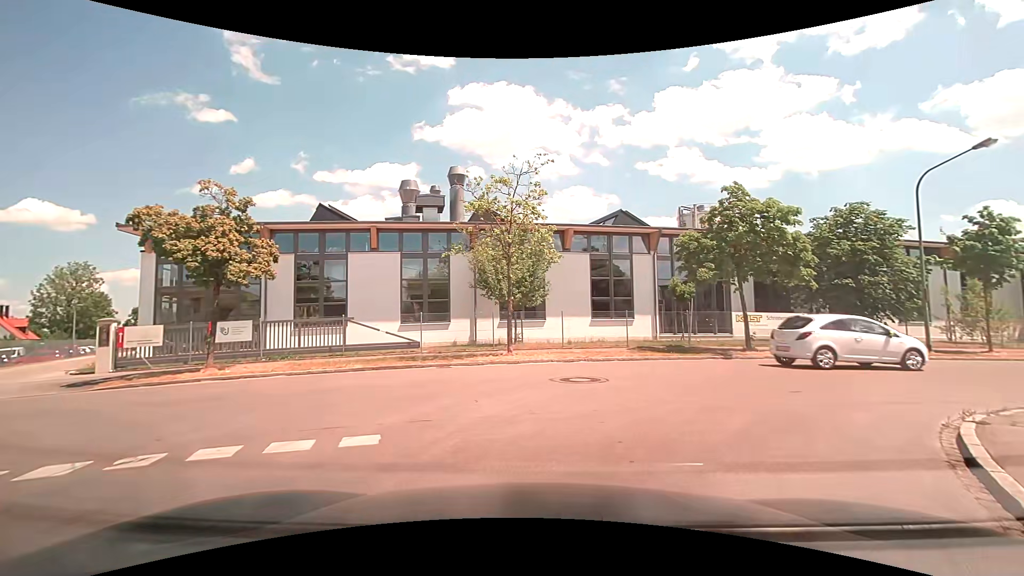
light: Day
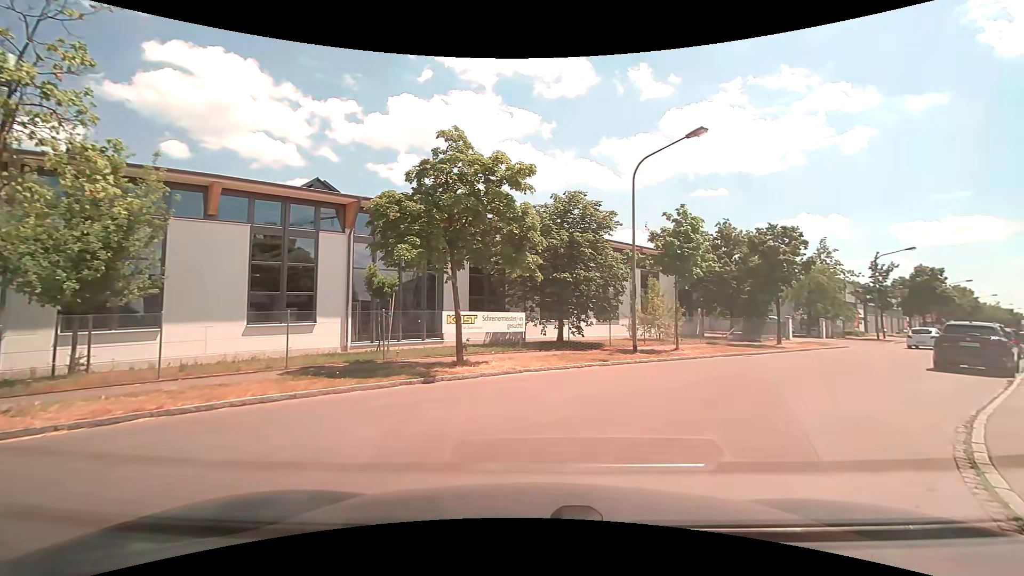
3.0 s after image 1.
(+1.9, +7.4) m; +30°
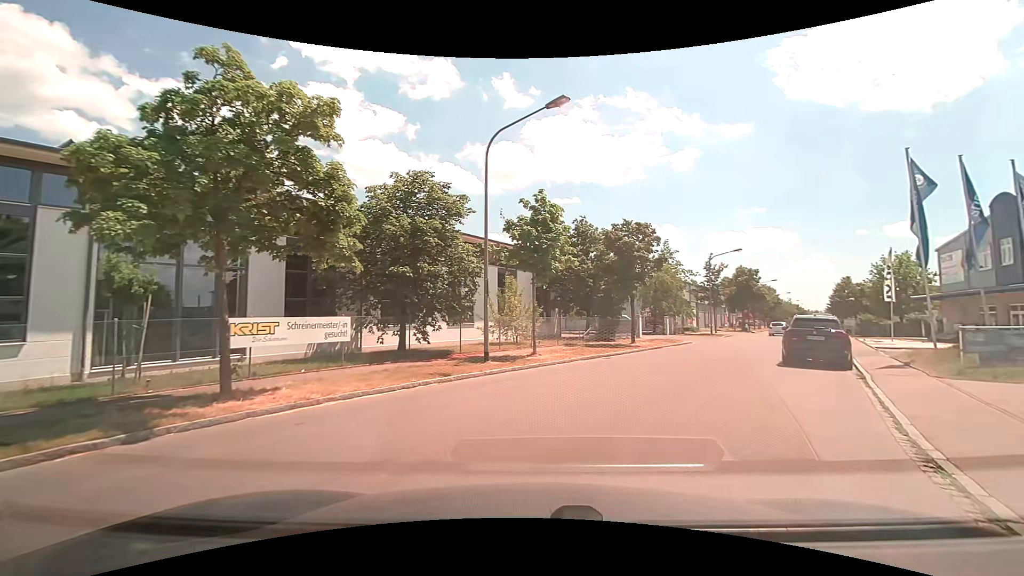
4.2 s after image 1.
(+0.6, +3.9) m; +17°
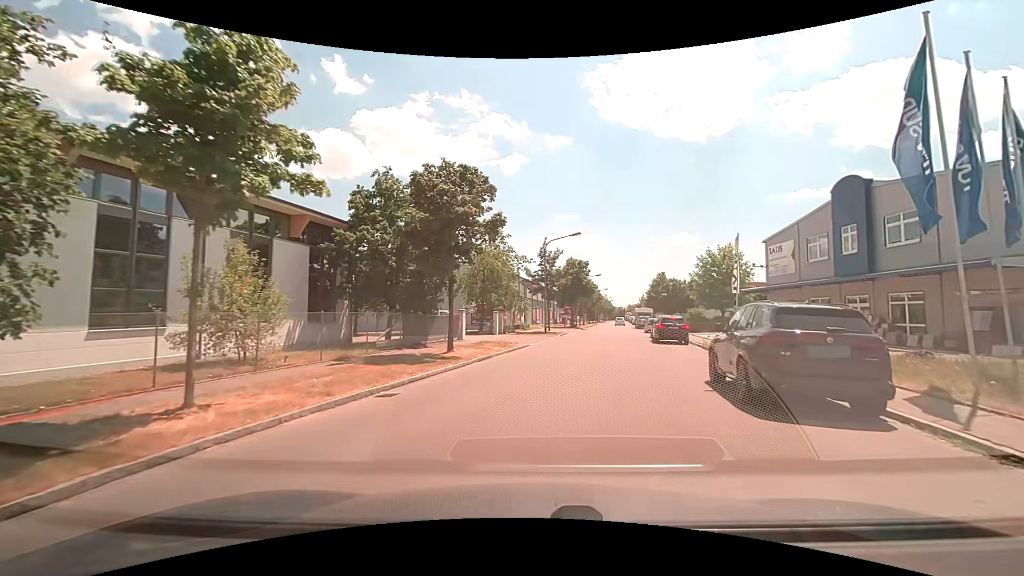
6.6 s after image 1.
(+1.7, +11.4) m; +19°
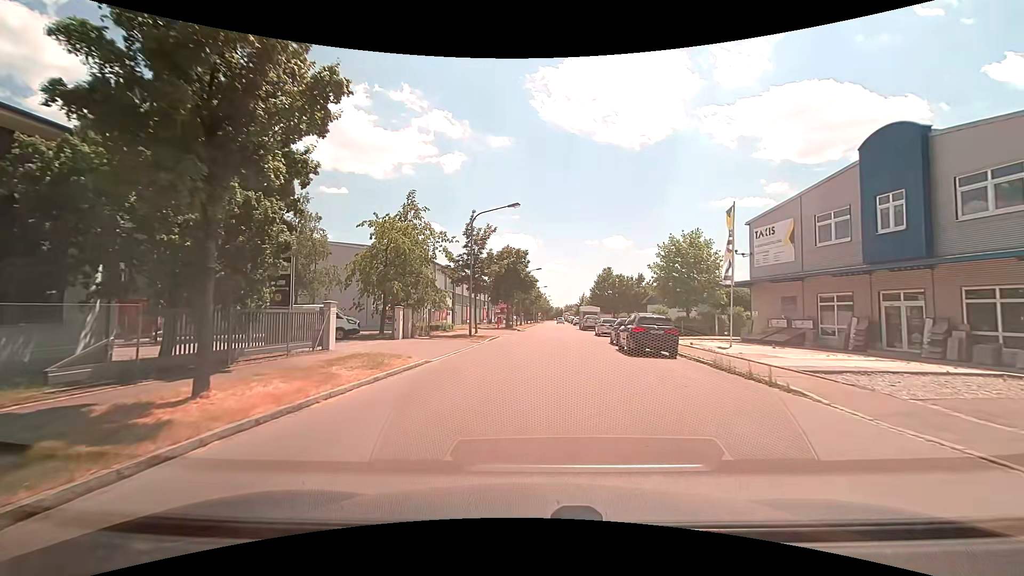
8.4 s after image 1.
(+0.7, +11.0) m; +6°
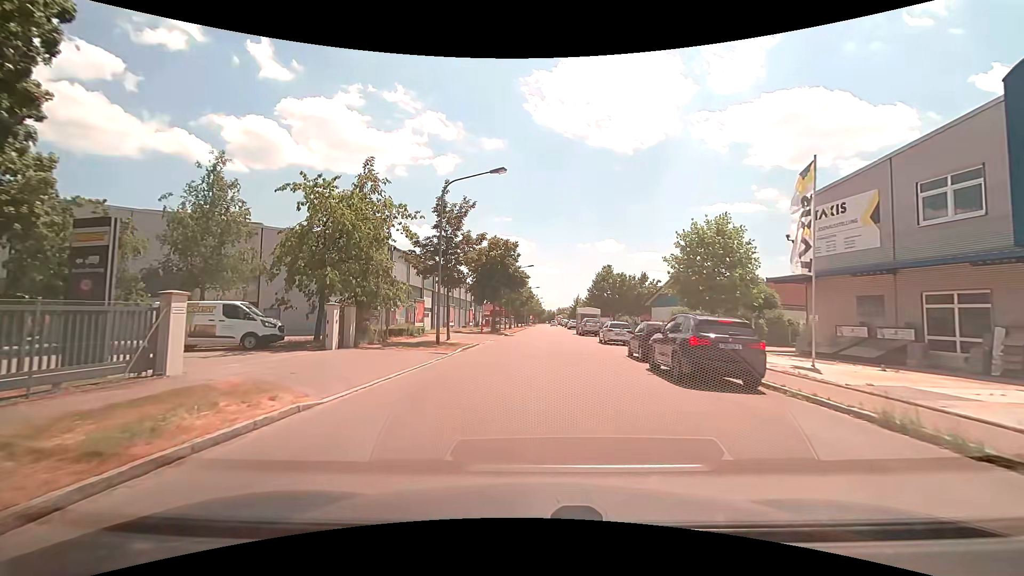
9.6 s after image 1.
(+0.1, +8.0) m; +1°
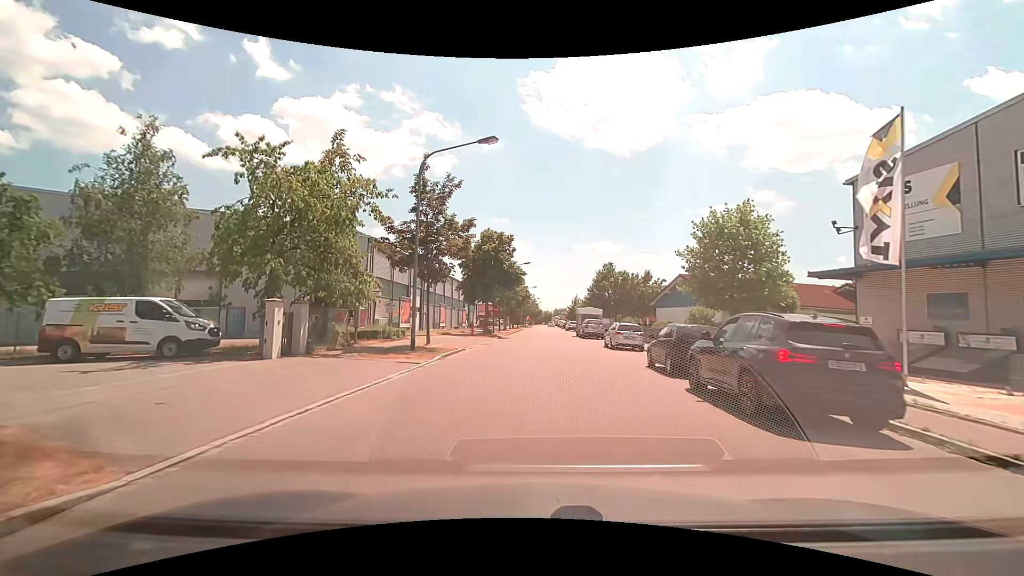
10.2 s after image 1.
(0.0, +4.3) m; +1°
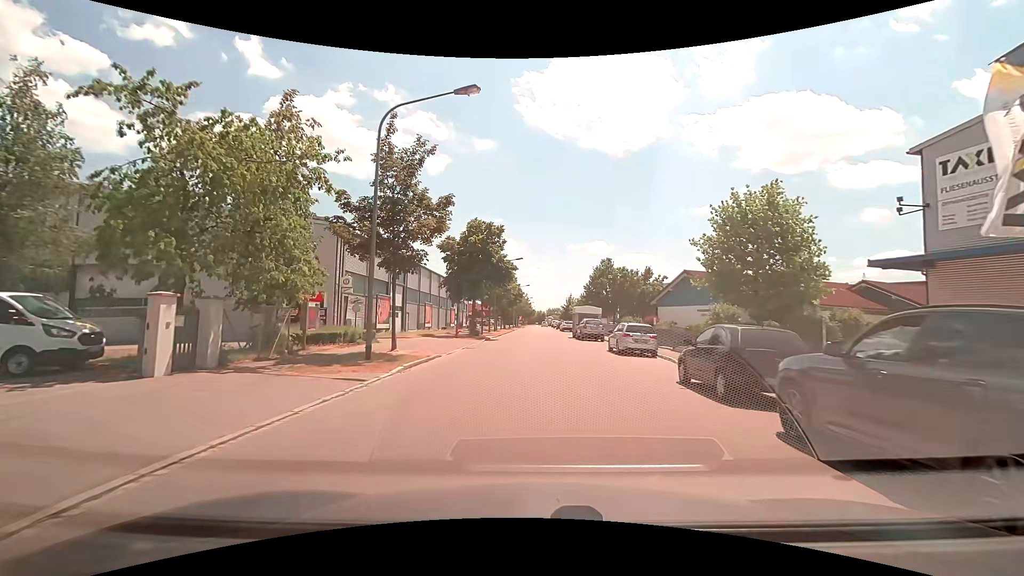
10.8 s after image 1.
(0.0, +4.4) m; +1°
(0, +10) (0, +20) (0, +30) (+1, +40) (+1, +50) (+1, +60) (+1, +70) (+1, +80) (+1, +90) (+2, +100) m
